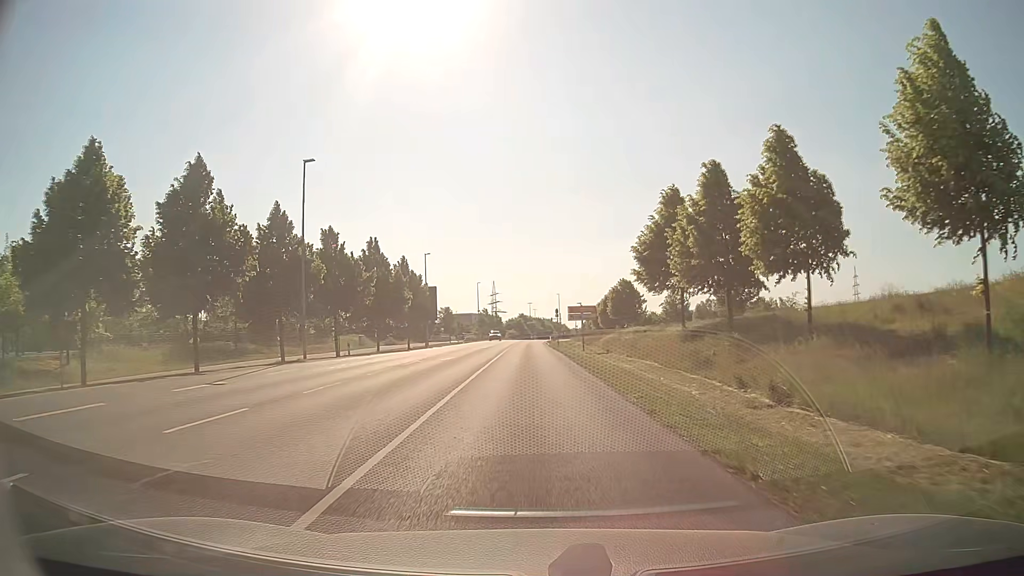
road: secondary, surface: asphalt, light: Day
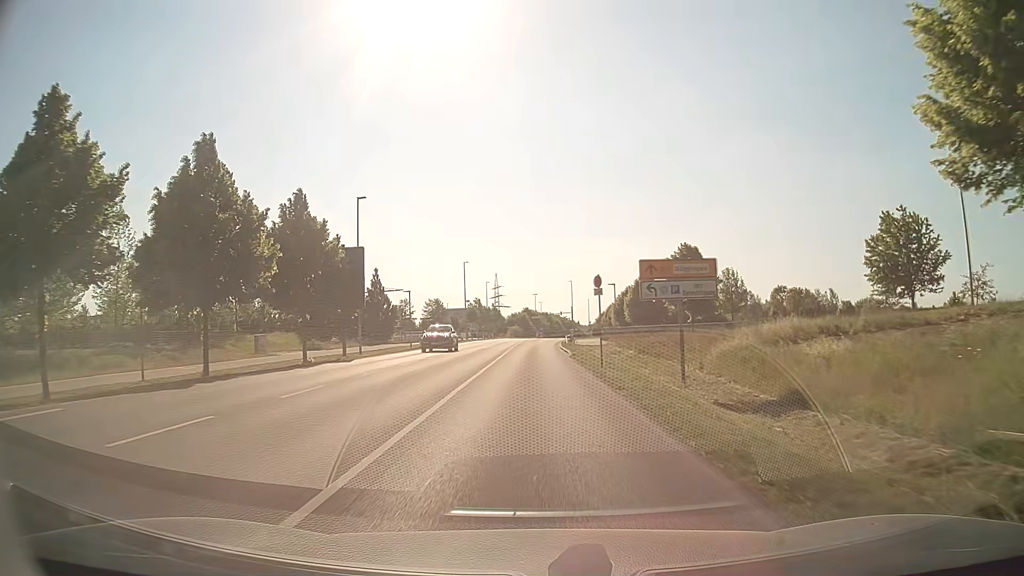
(-0.3, +31.3) m; 0°
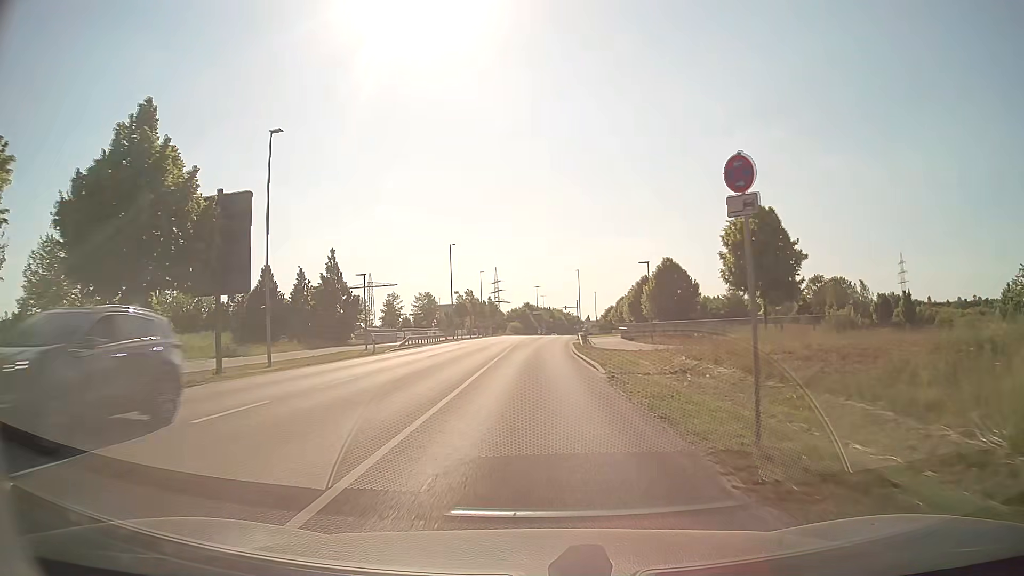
(-0.1, +15.7) m; -1°
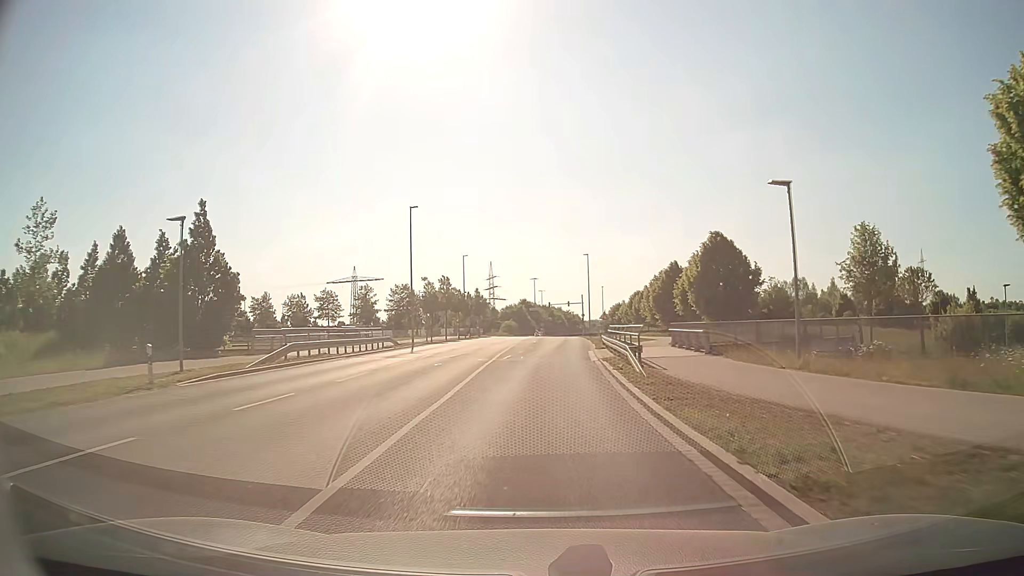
(+0.1, +22.5) m; 0°
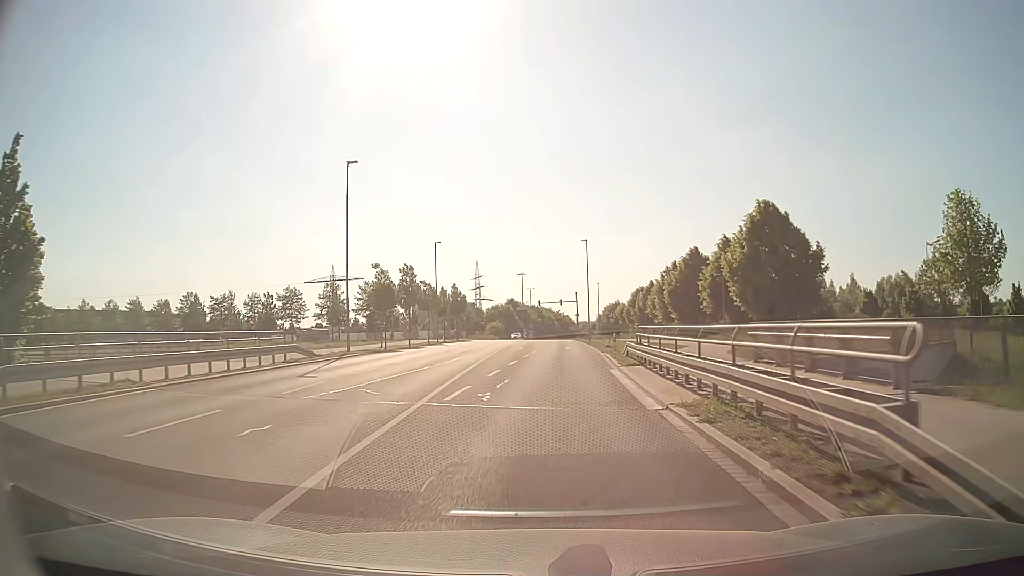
(+0.2, +14.8) m; +1°
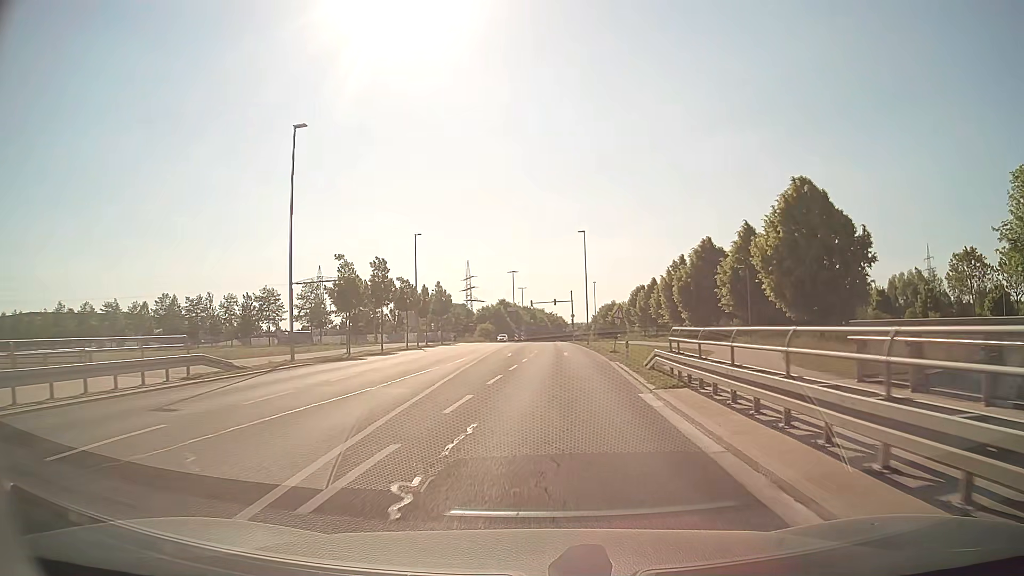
(0.0, +7.4) m; +1°
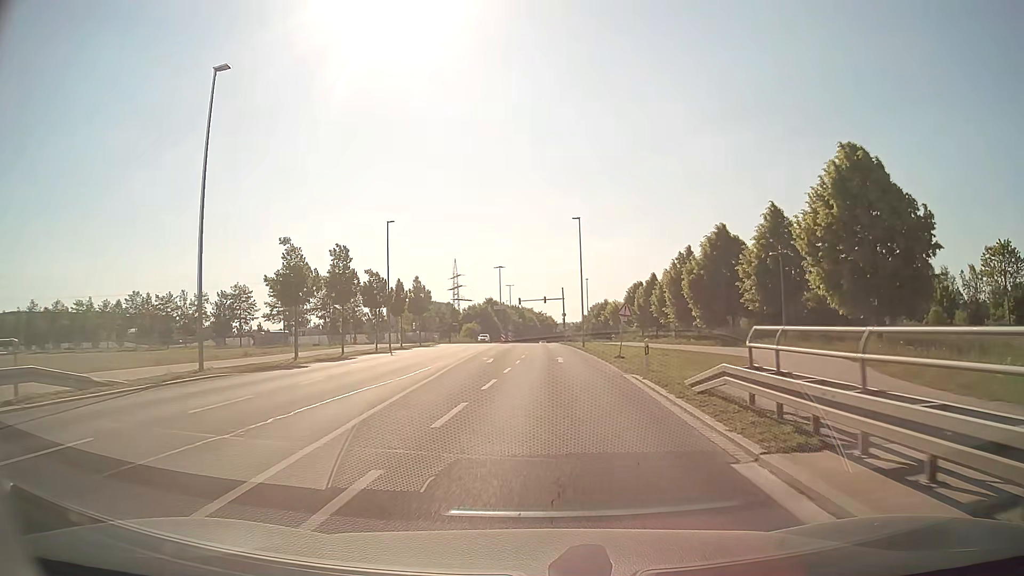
(0.0, +7.4) m; 0°
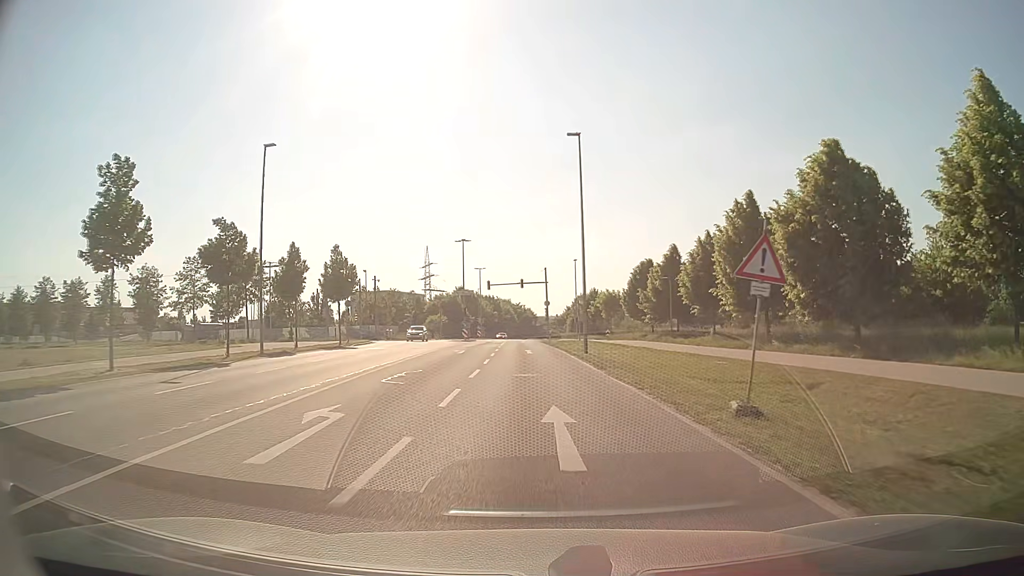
(+0.7, +22.2) m; +2°
(0, +10) (0, +20) (0, +30) (0, +40) (-1, +50) (-1, +60) (-1, +70) (-2, +80) (-2, +90) (-2, +100) m
